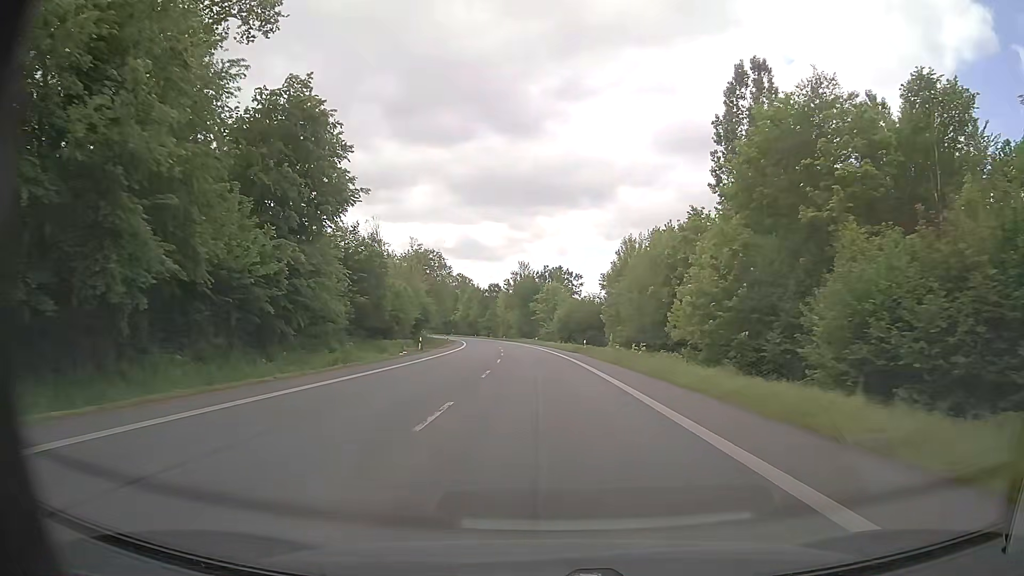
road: primary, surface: asphalt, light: Day
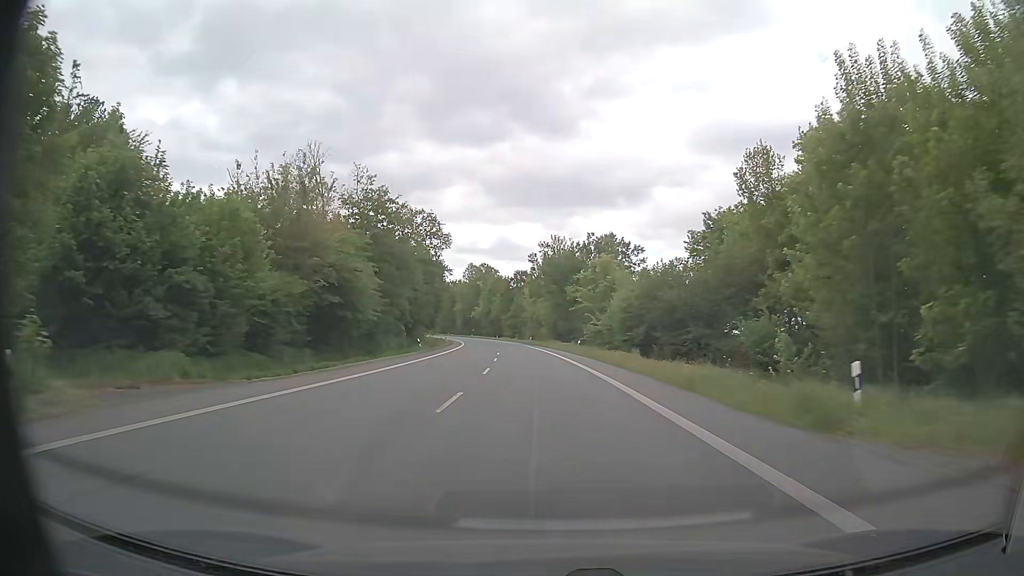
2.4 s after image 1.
(-1.2, +45.0) m; -3°
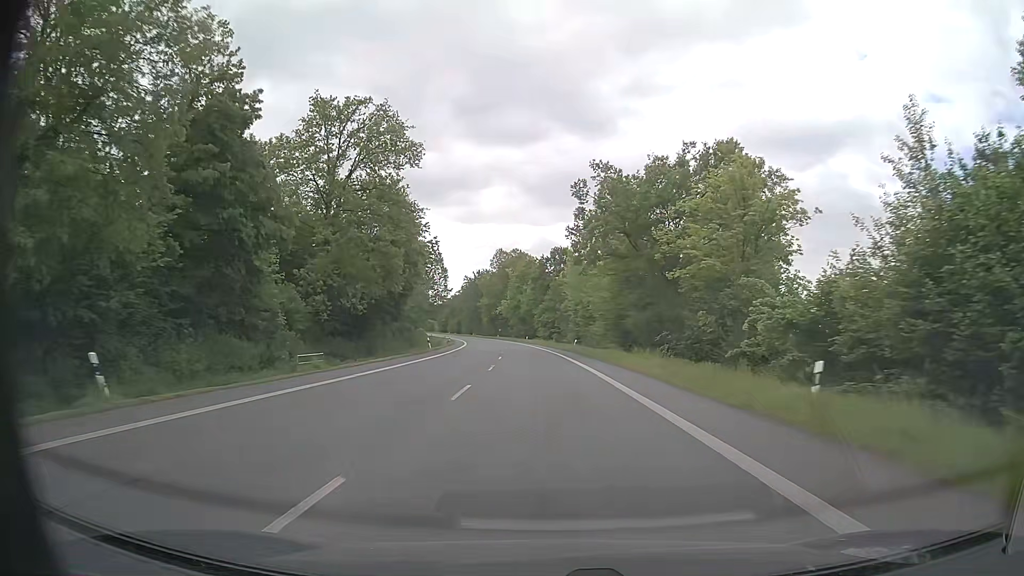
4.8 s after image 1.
(-1.3, +45.0) m; -3°
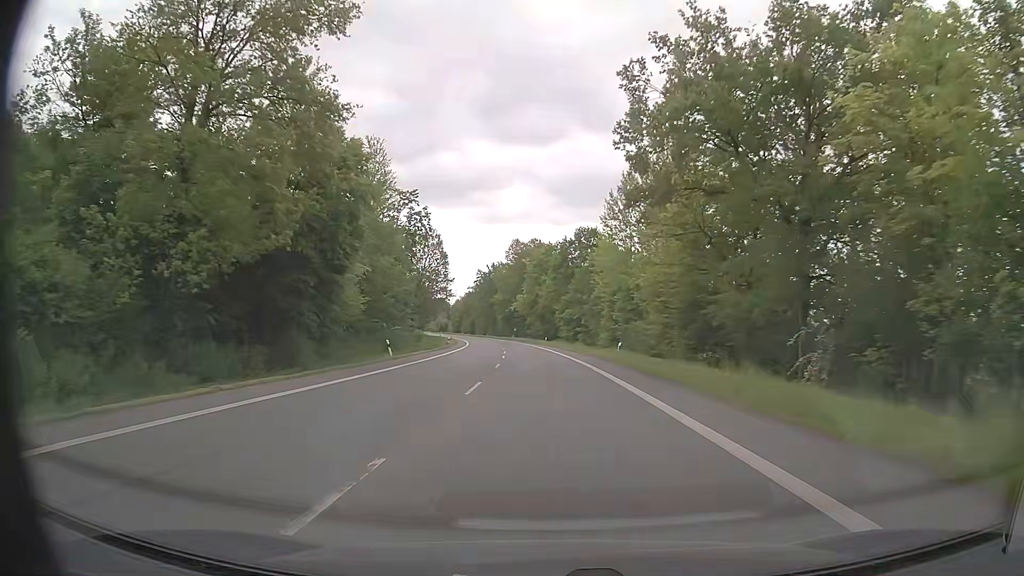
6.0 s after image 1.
(-0.4, +22.8) m; -2°
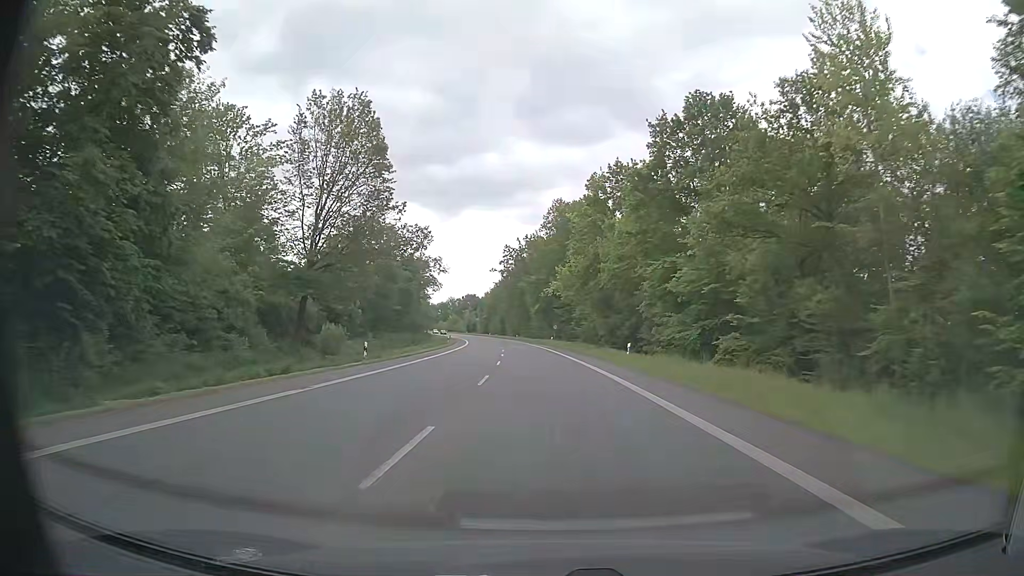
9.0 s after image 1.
(-1.9, +57.1) m; -4°
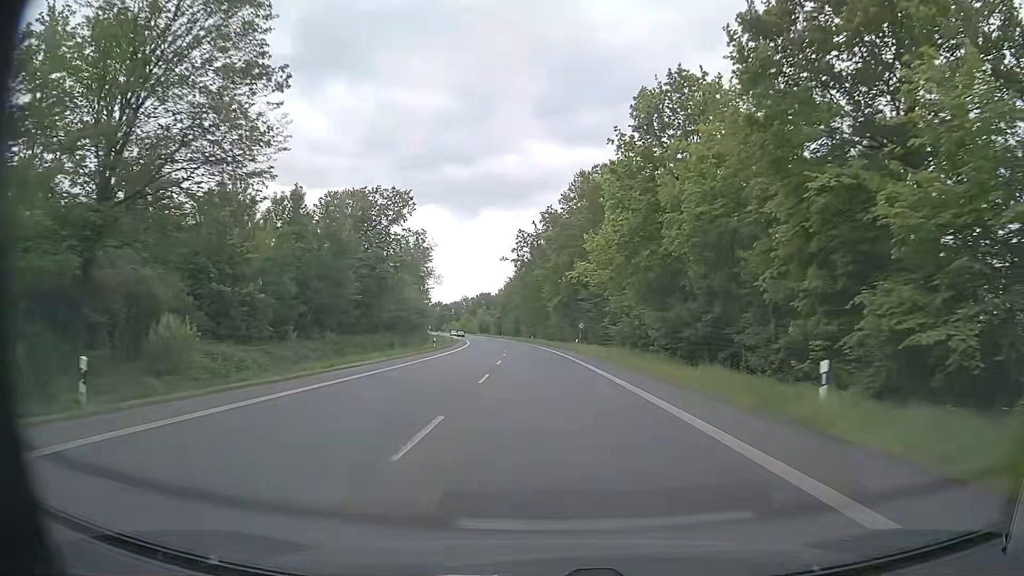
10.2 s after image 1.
(-0.2, +22.8) m; -1°
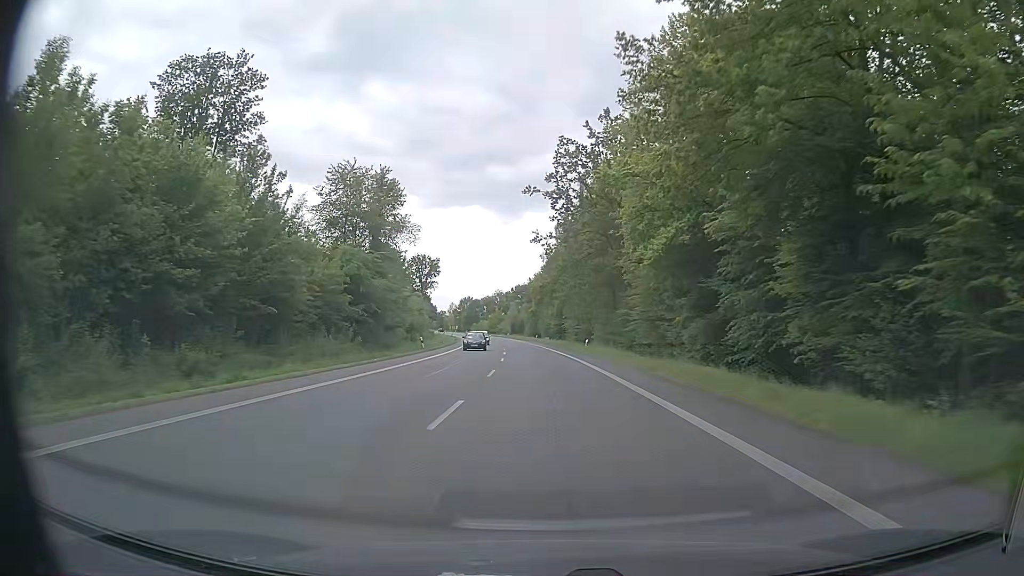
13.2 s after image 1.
(-2.1, +56.9) m; -4°
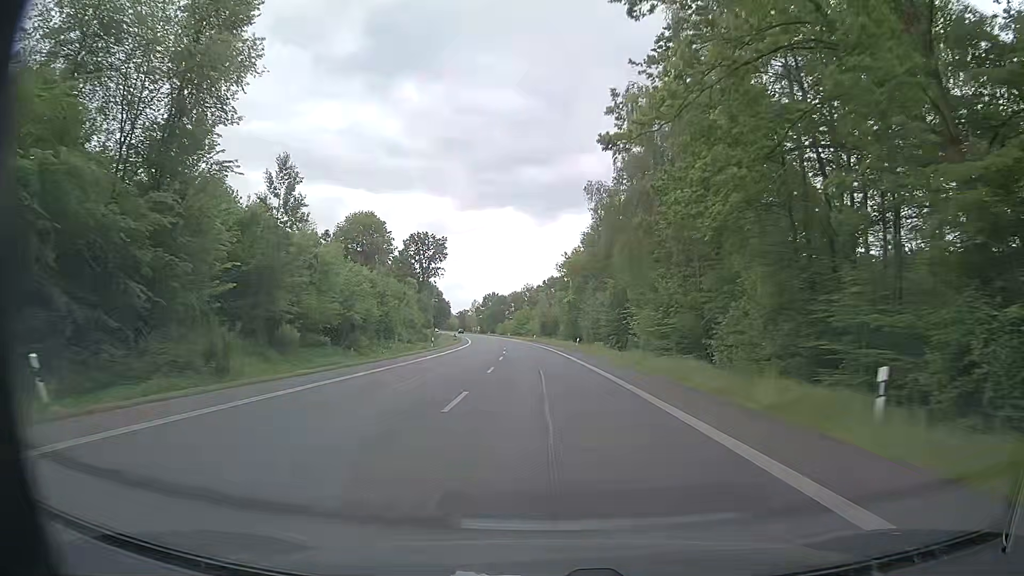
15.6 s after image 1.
(-1.4, +45.4) m; -3°
(0, +10) (0, +20) (-1, +30) (-1, +40) (-2, +50) (-2, +60) (-3, +70) (-4, +80) (-5, +90) (-6, +100) m
